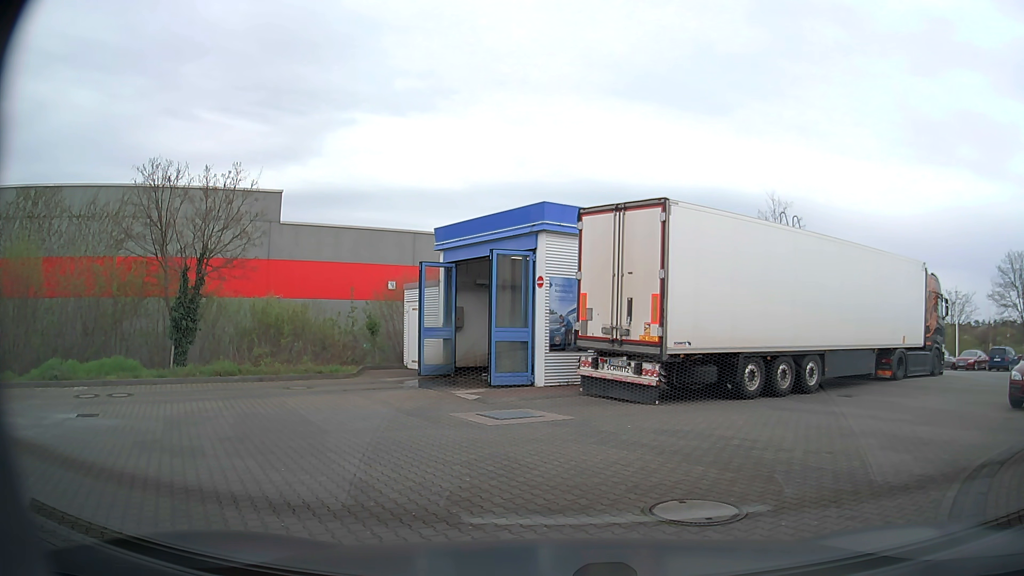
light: Day
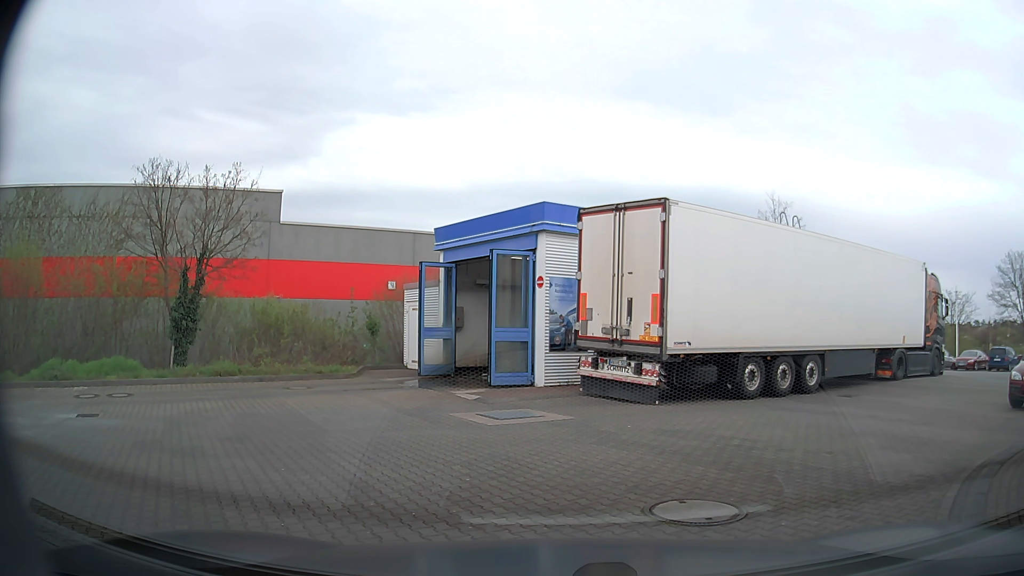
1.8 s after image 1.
(0.0, 0.0) m; 0°
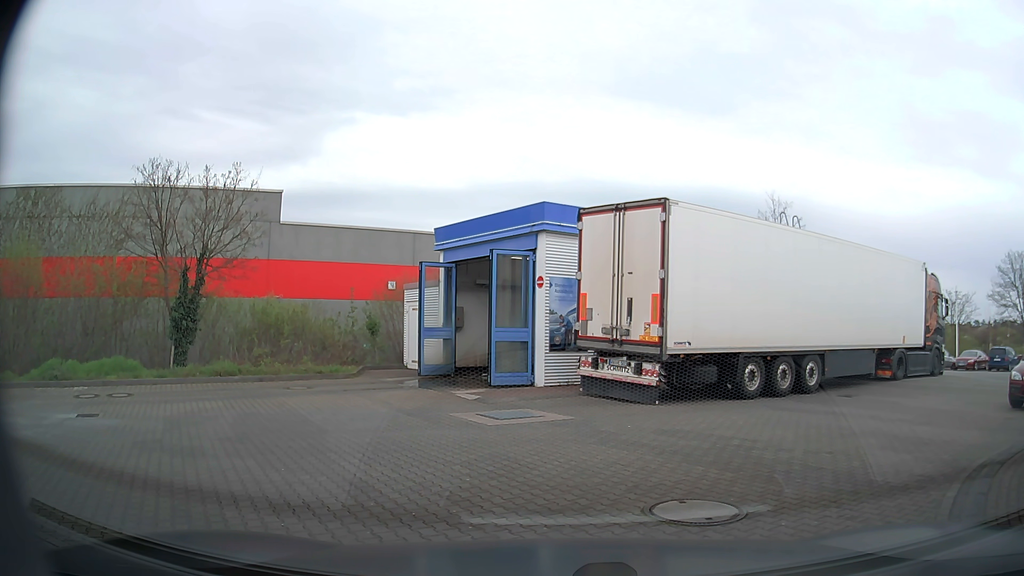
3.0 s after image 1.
(0.0, 0.0) m; 0°
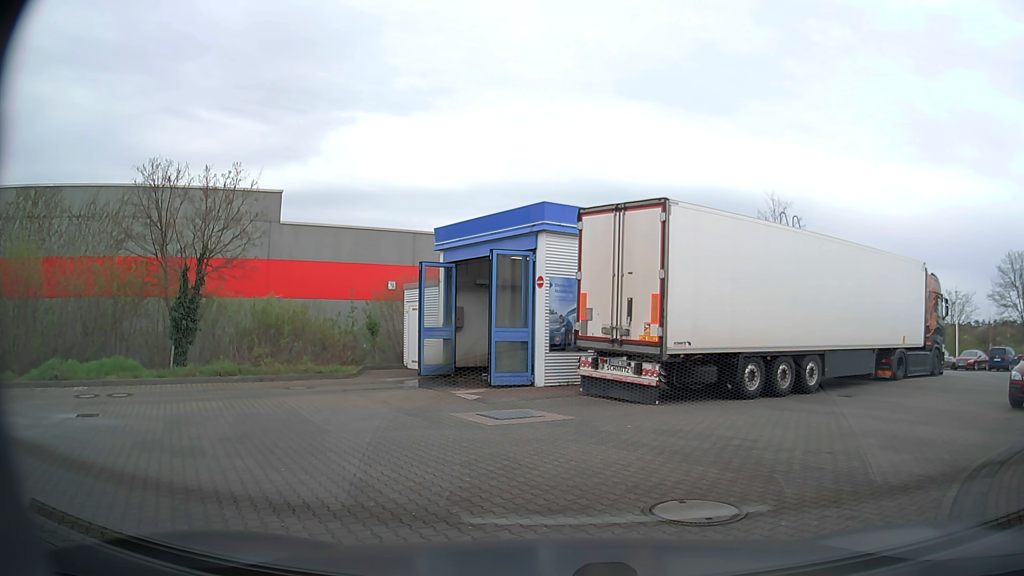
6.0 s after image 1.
(0.0, 0.0) m; 0°
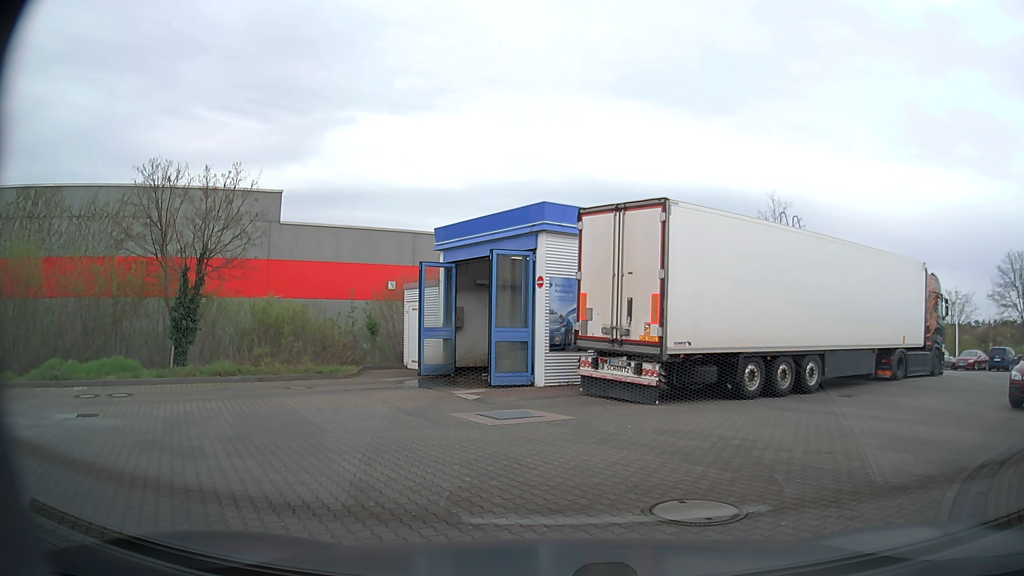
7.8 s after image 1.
(0.0, 0.0) m; 0°
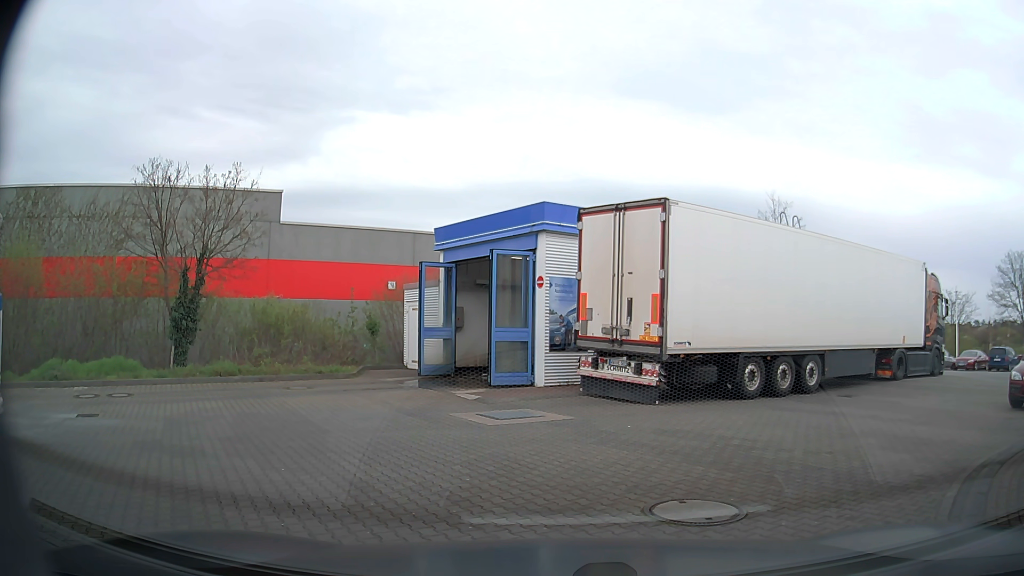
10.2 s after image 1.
(0.0, 0.0) m; 0°
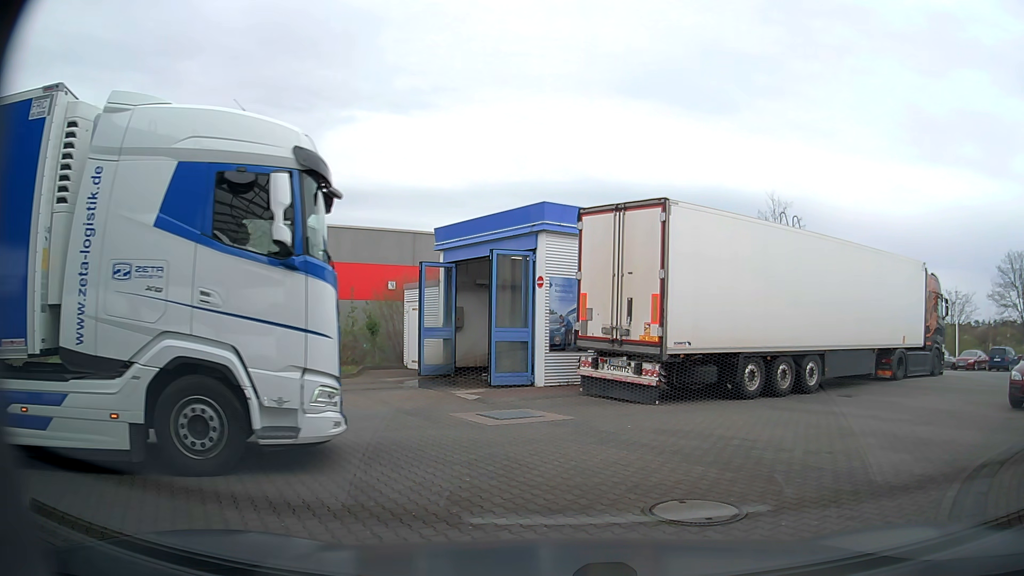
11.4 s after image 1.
(0.0, 0.0) m; 0°
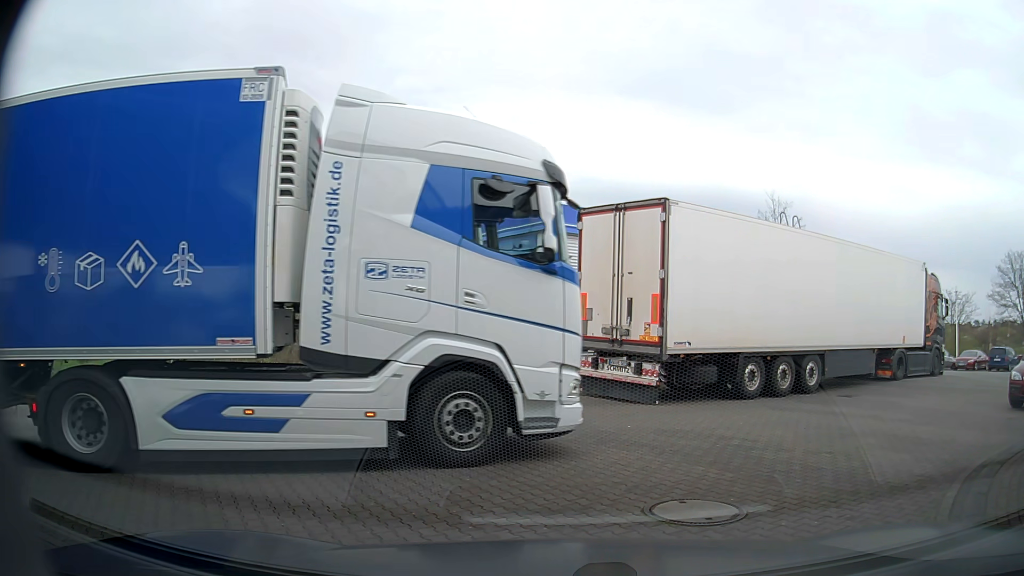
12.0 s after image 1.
(0.0, 0.0) m; 0°
